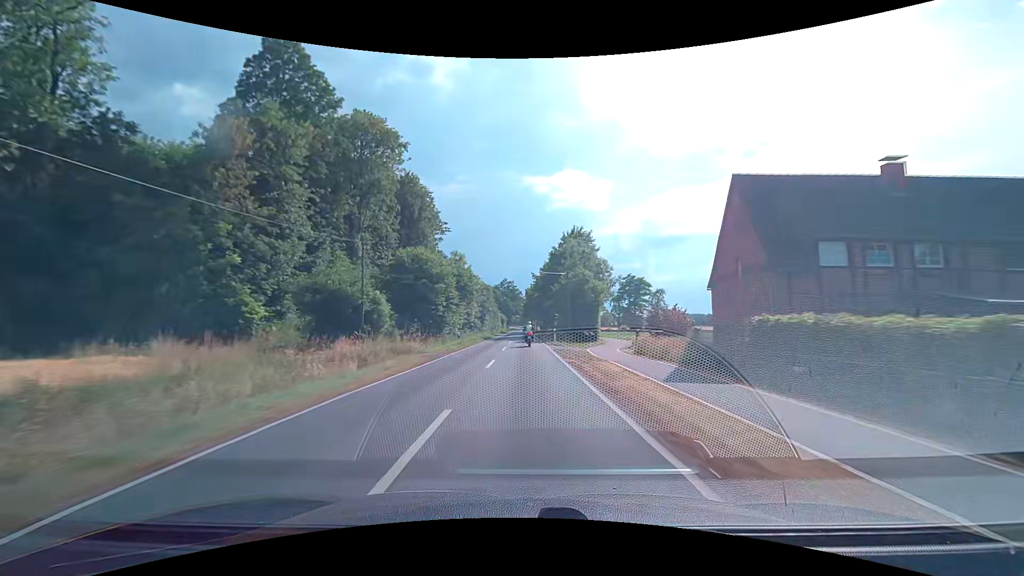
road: secondary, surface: asphalt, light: Day
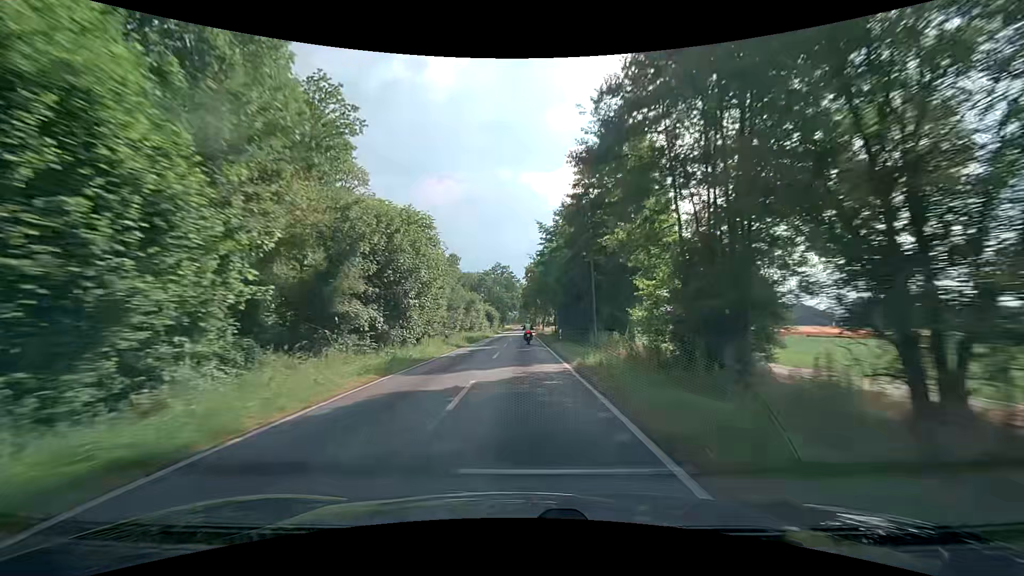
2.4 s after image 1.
(+0.3, +55.9) m; 0°
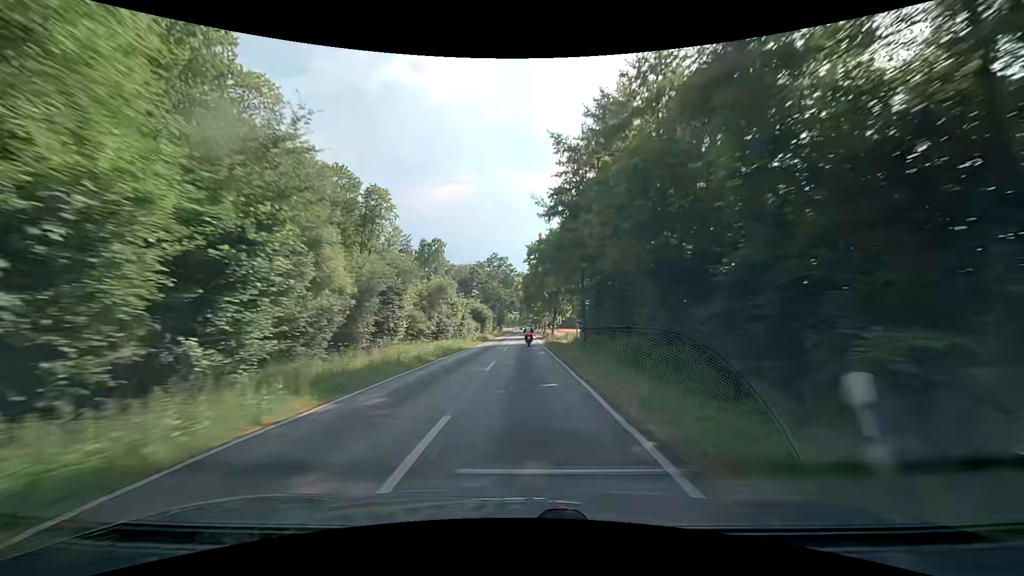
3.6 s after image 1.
(-0.1, +28.3) m; 0°
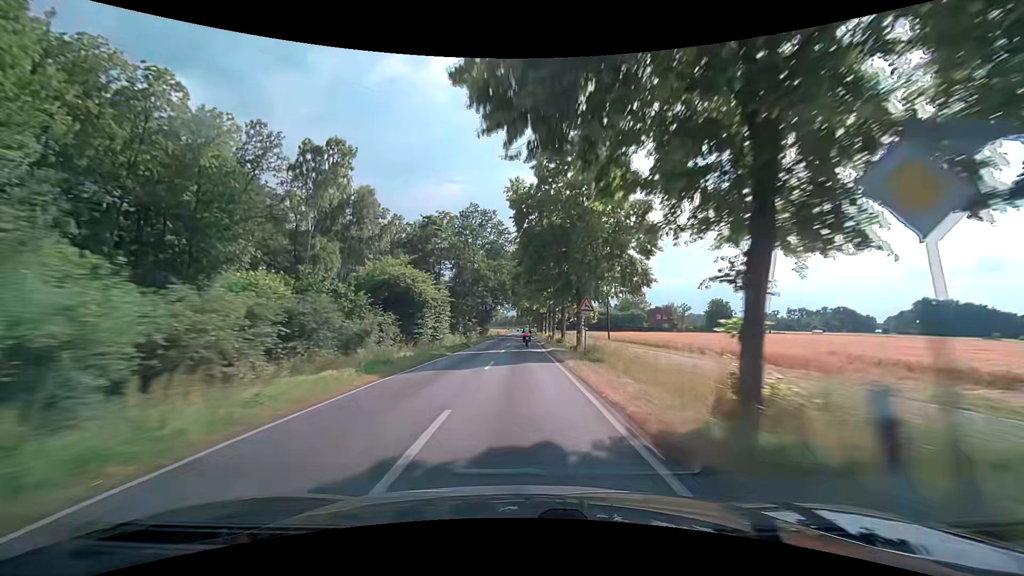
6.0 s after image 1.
(+0.4, +59.9) m; +1°
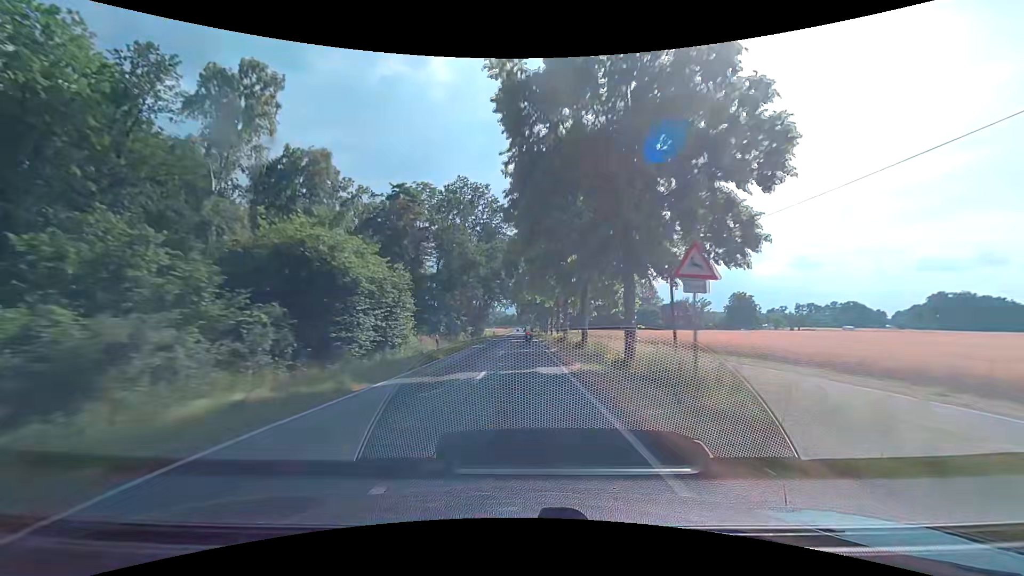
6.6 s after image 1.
(0.0, +15.9) m; 0°
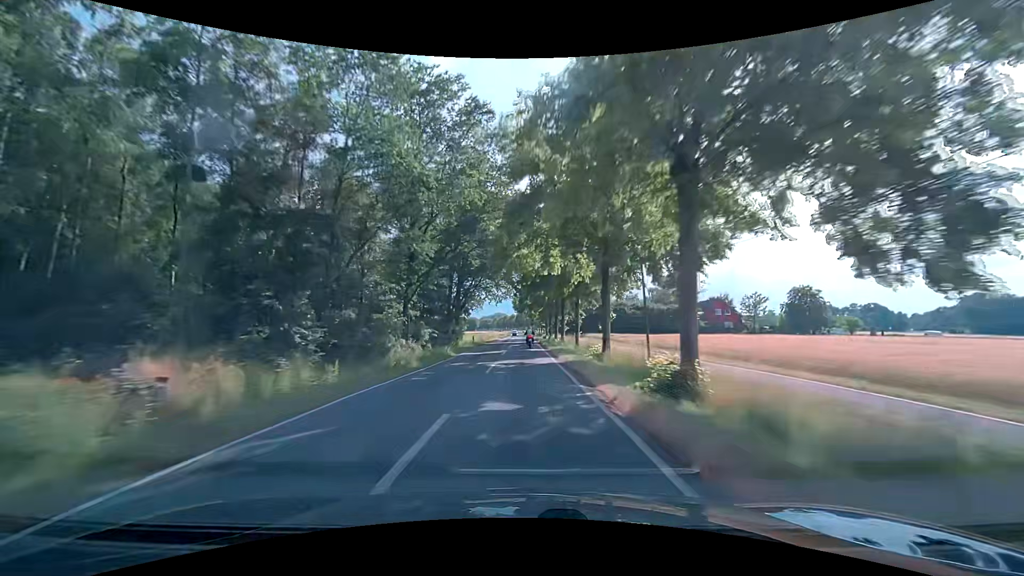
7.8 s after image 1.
(0.0, +32.4) m; 0°
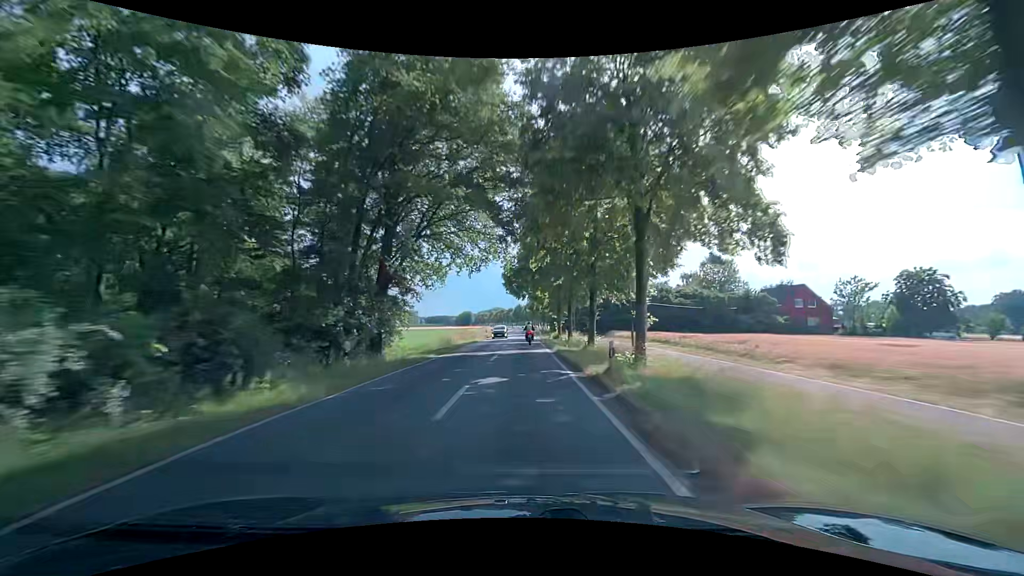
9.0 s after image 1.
(+0.2, +32.9) m; +1°
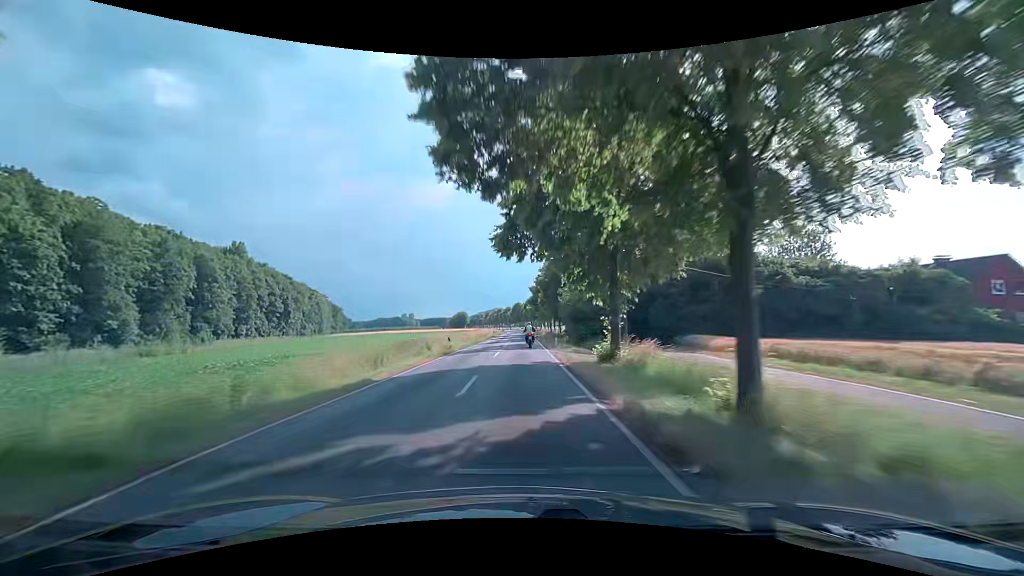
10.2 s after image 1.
(-0.1, +33.0) m; 0°
(0, +10) (0, +20) (0, +30) (0, +40) (0, +50) (0, +60) (0, +70) (0, +80) (0, +90) (0, +100) m
